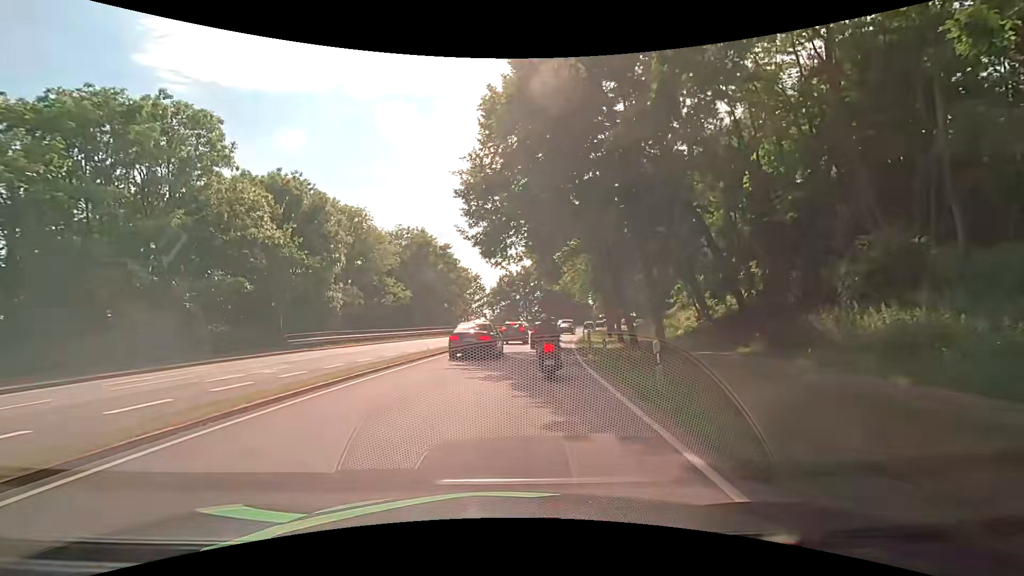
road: primary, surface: asphalt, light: Day
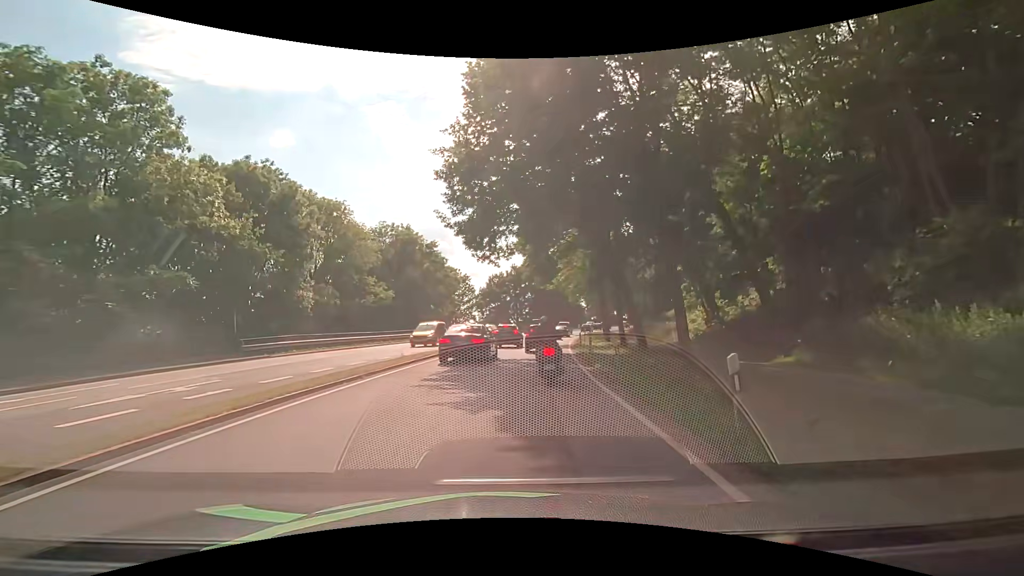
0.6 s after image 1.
(+0.1, +3.8) m; +3°
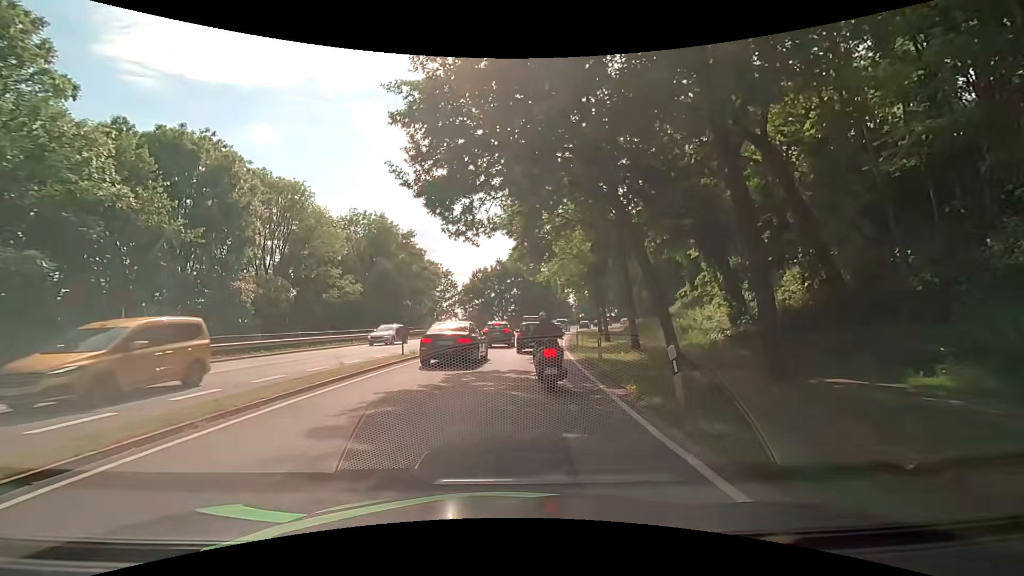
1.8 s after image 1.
(0.0, +6.1) m; +1°
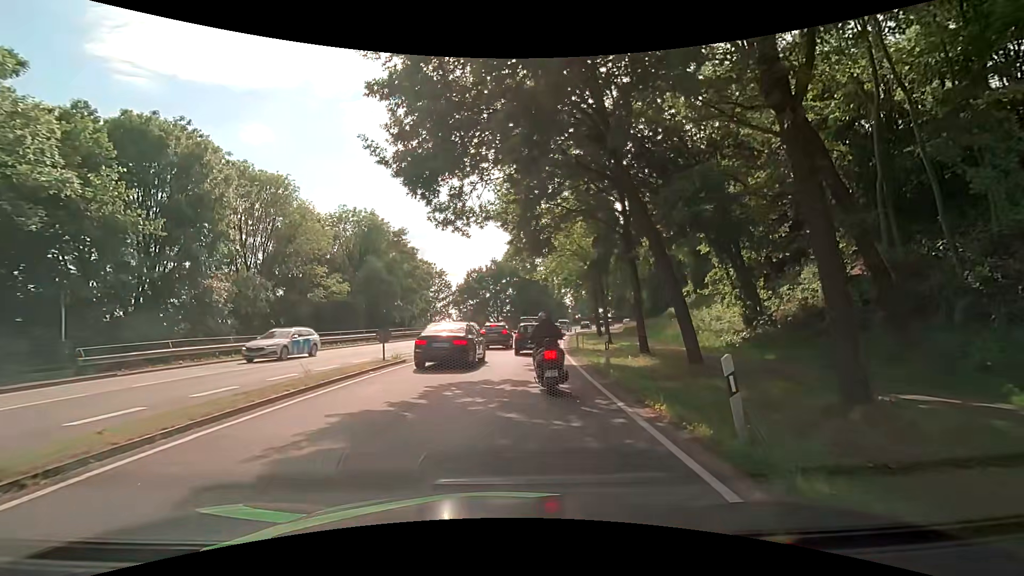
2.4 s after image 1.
(0.0, +2.2) m; -1°
